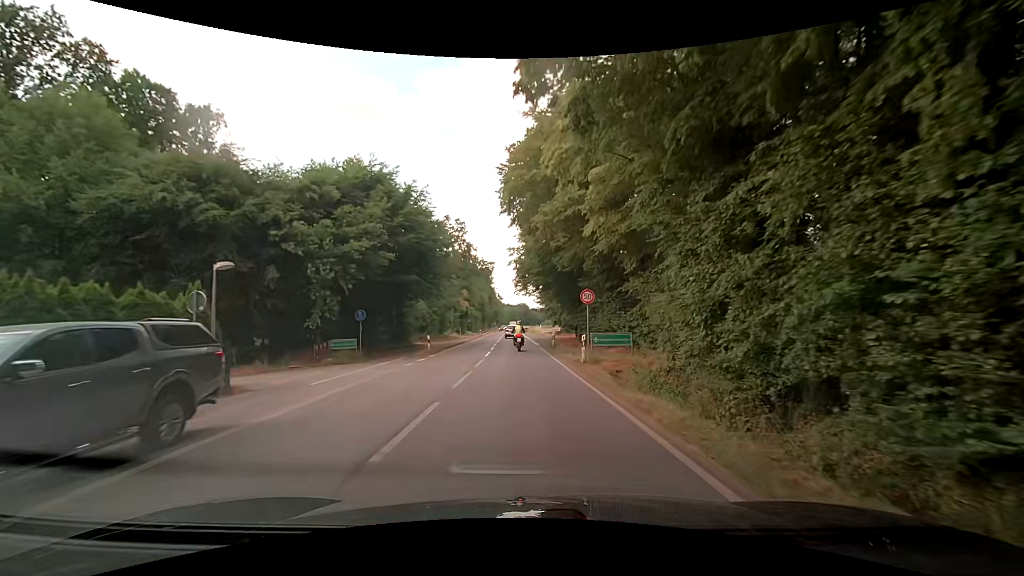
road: primary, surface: asphalt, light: Day
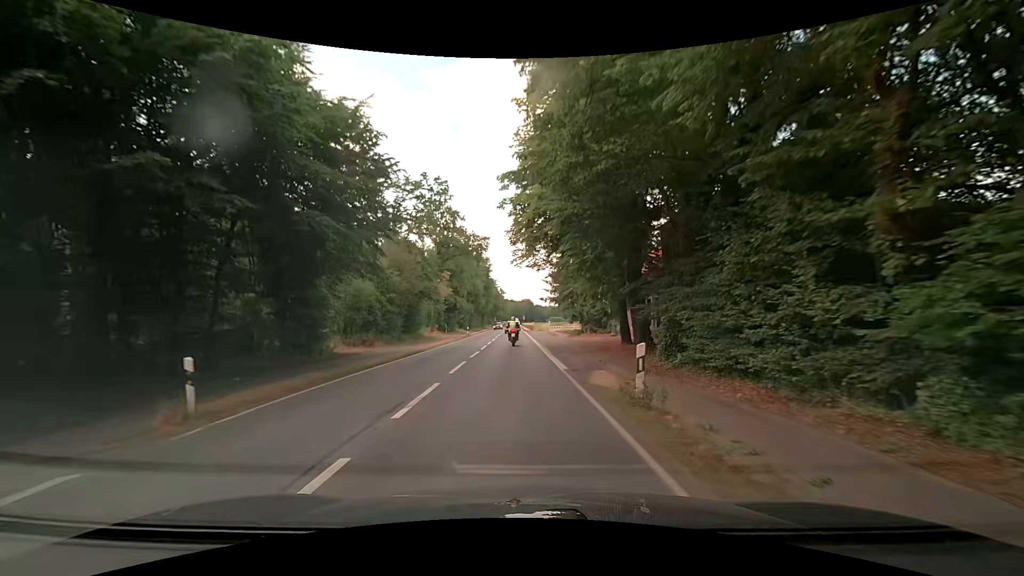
(+0.2, +22.2) m; +1°
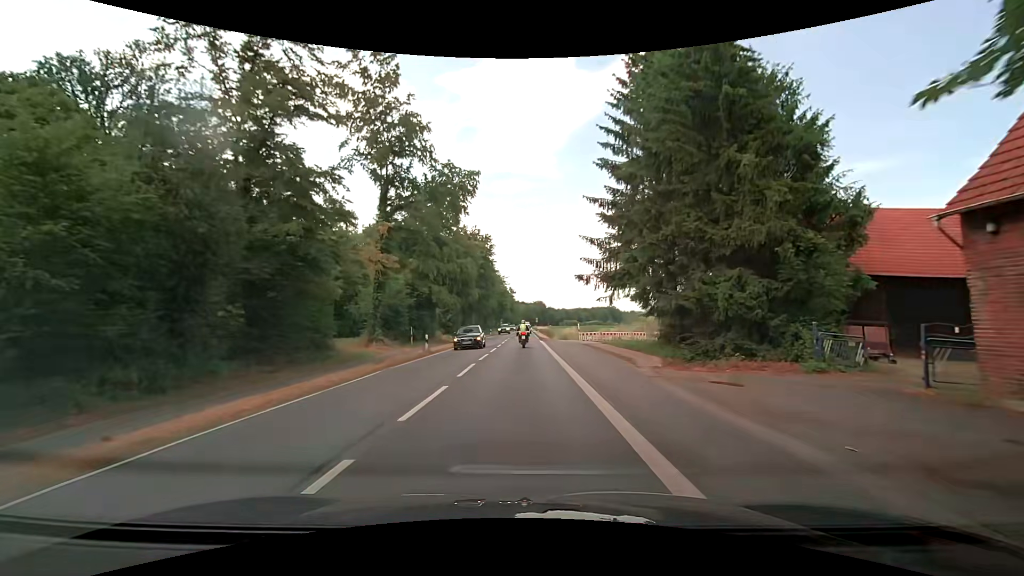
(-0.5, +30.1) m; -1°
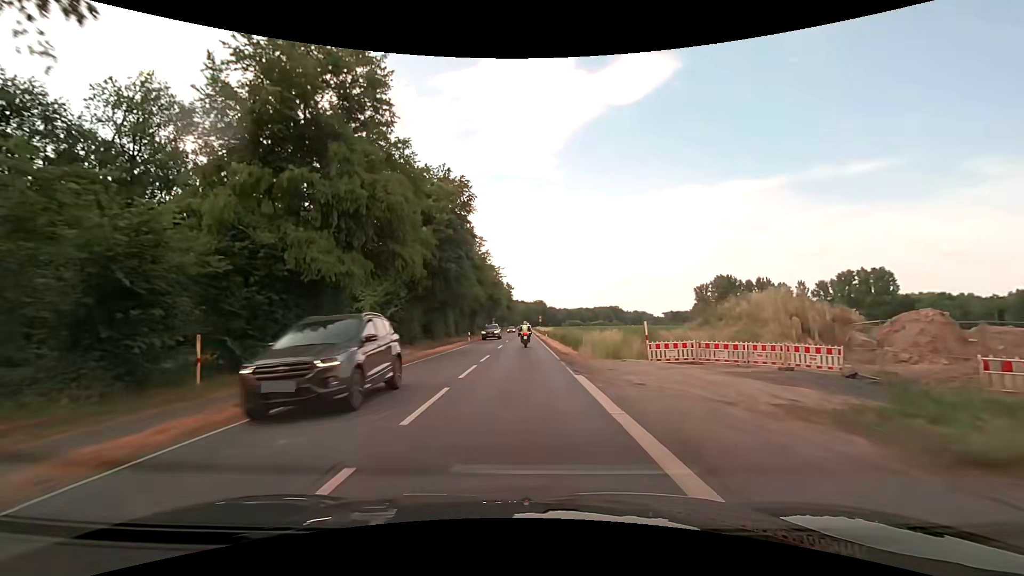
(-0.3, +30.4) m; 0°
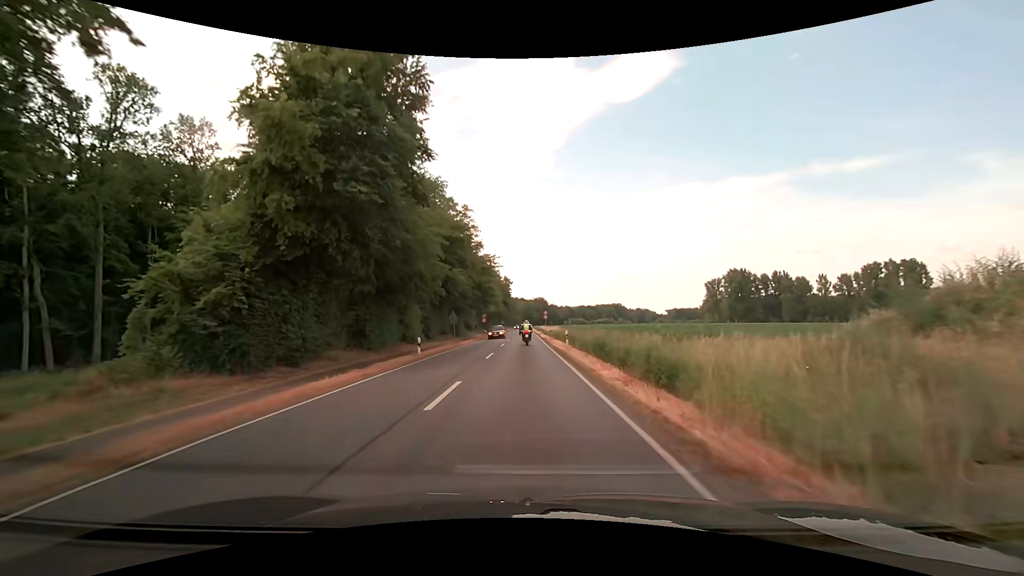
(-0.1, +22.8) m; 0°
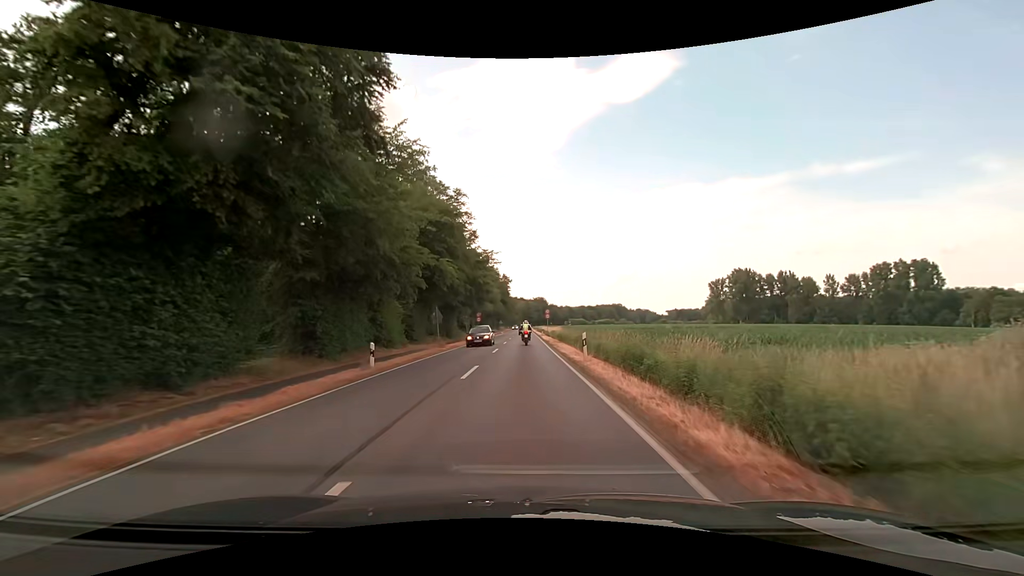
(-0.1, +7.6) m; 0°
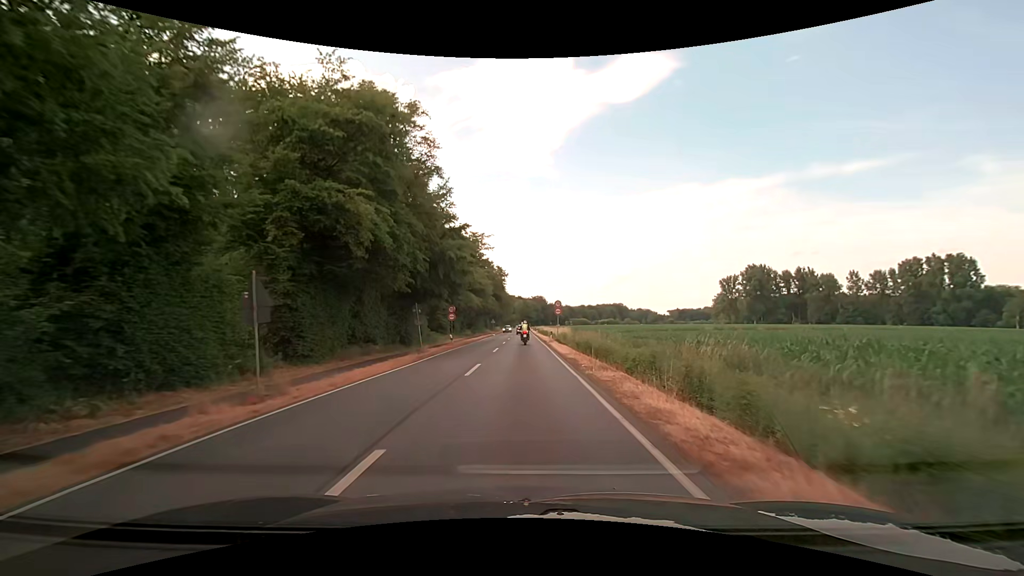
(0.0, +22.8) m; 0°
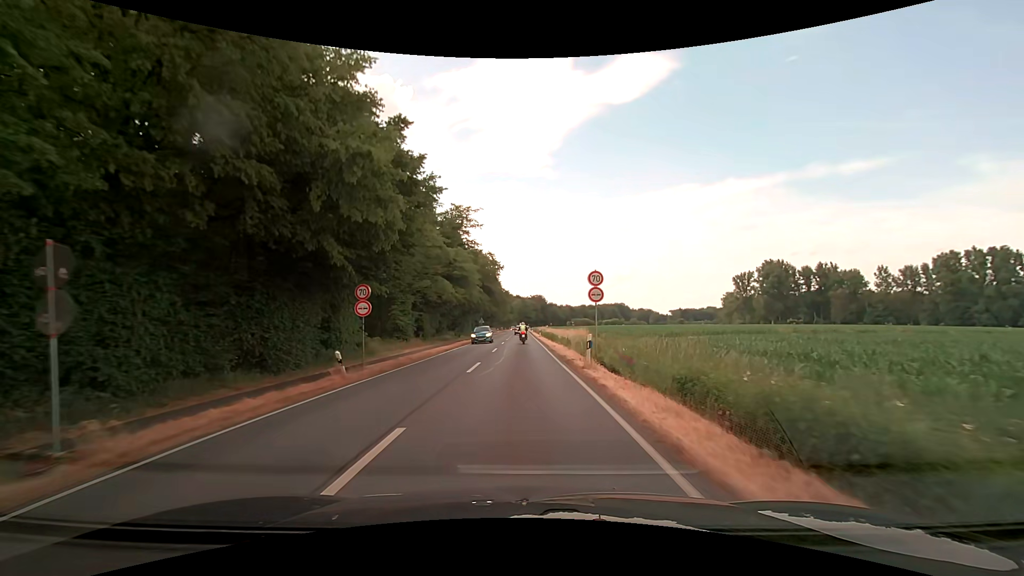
(+0.1, +22.8) m; 0°
(0, +10) (0, +20) (0, +30) (0, +40) (0, +50) (0, +60) (0, +70) (0, +80) (0, +90) (0, +100) m
